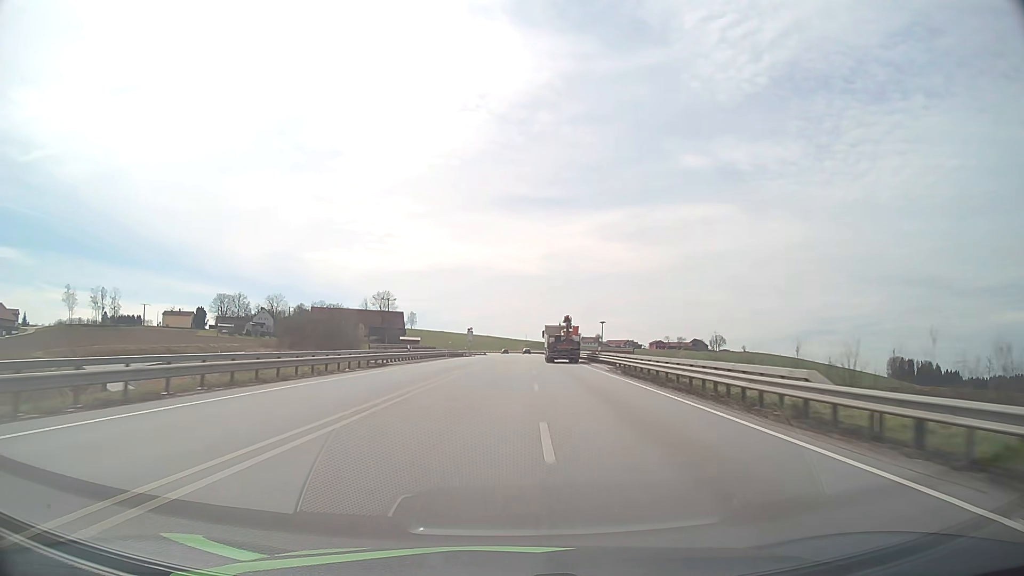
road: primary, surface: asphalt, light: Day
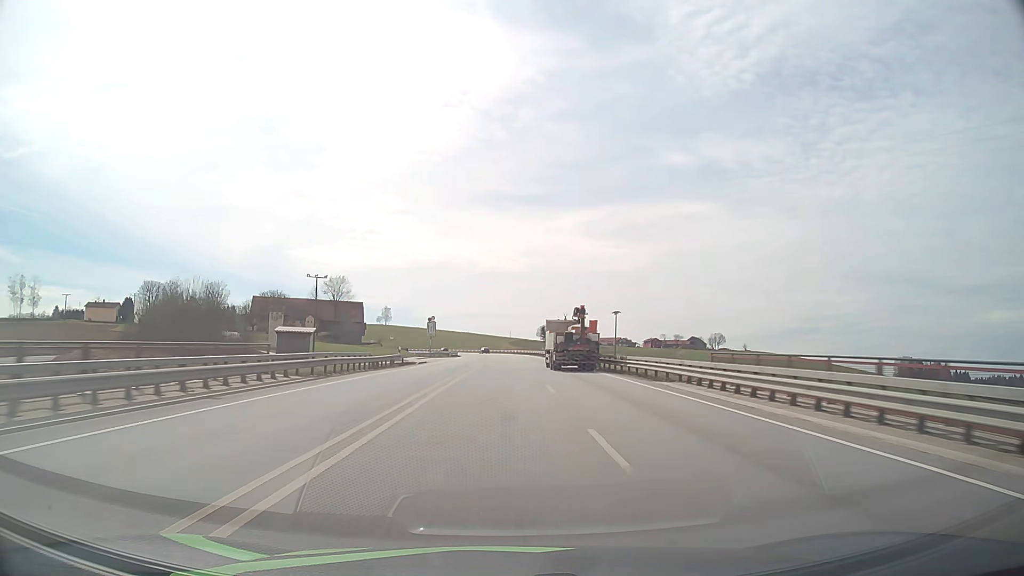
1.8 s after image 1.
(+0.7, +49.0) m; +2°
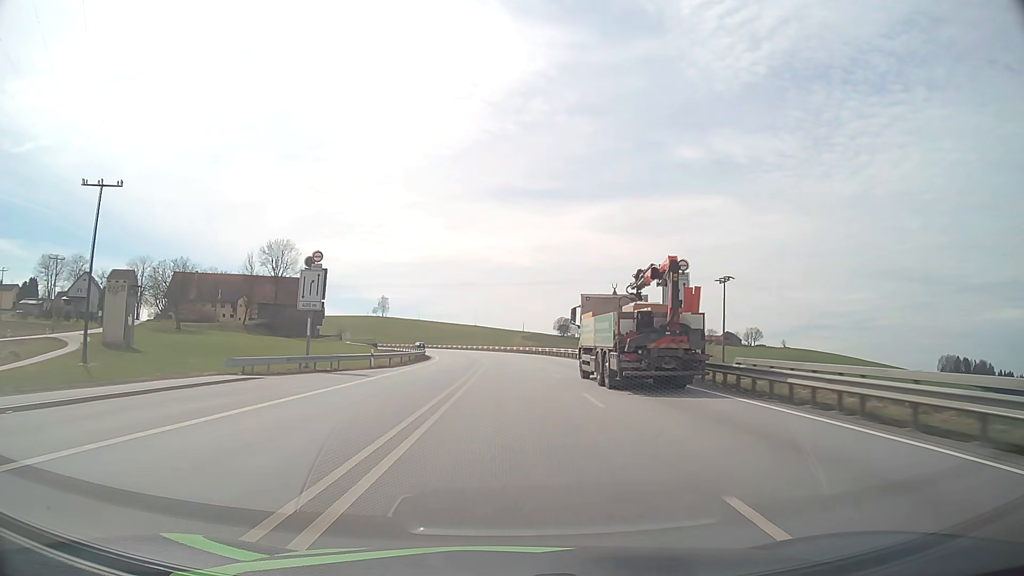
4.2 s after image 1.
(-0.4, +65.8) m; -1°
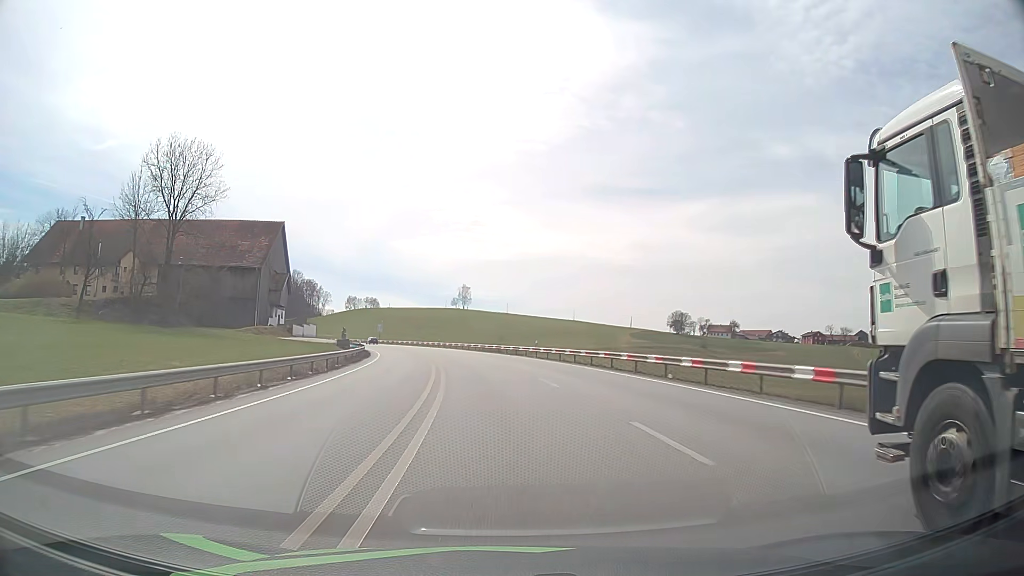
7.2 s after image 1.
(-3.1, +78.9) m; -8°
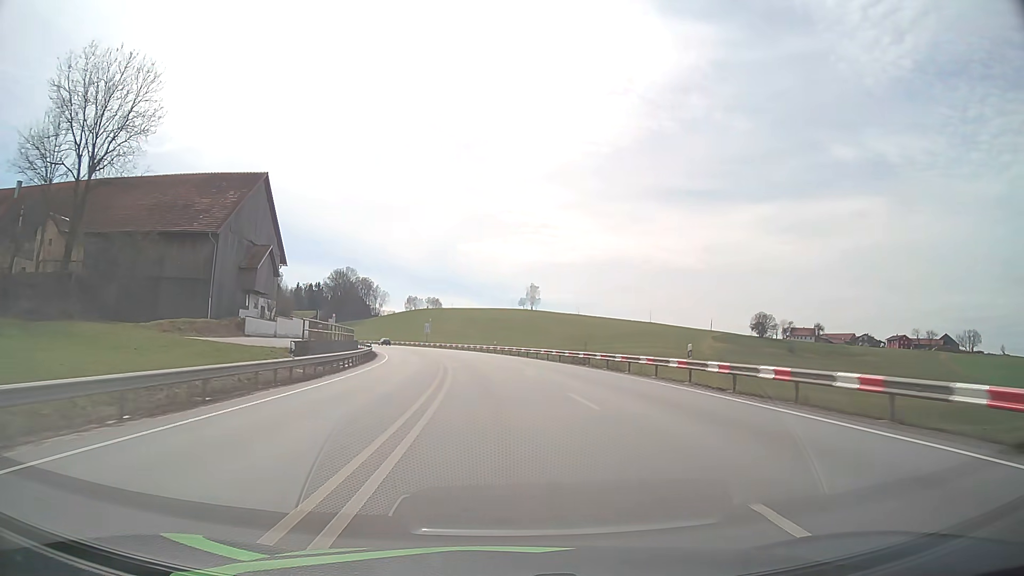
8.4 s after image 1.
(-1.7, +29.5) m; -6°
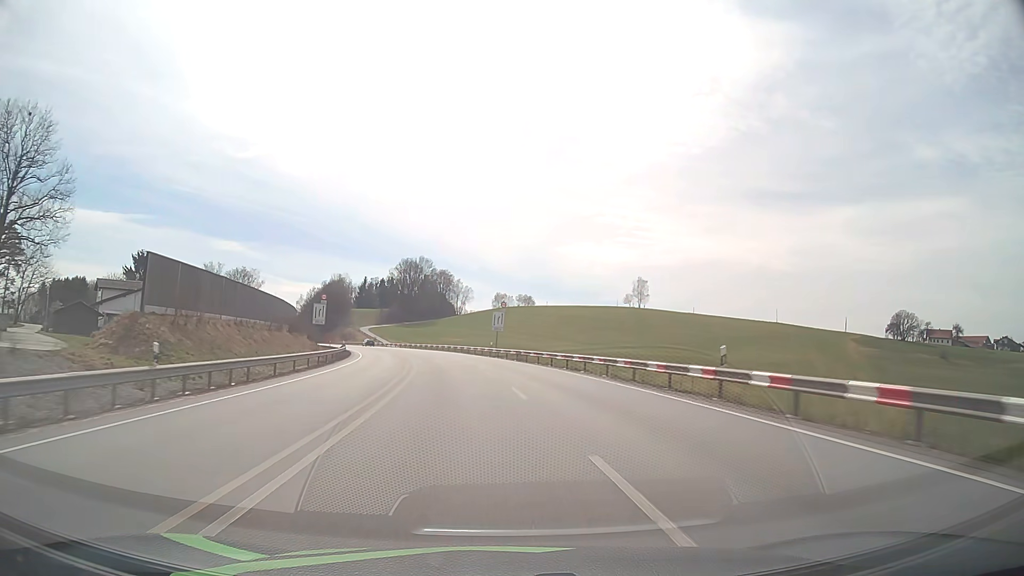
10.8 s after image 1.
(-4.2, +57.5) m; -8°
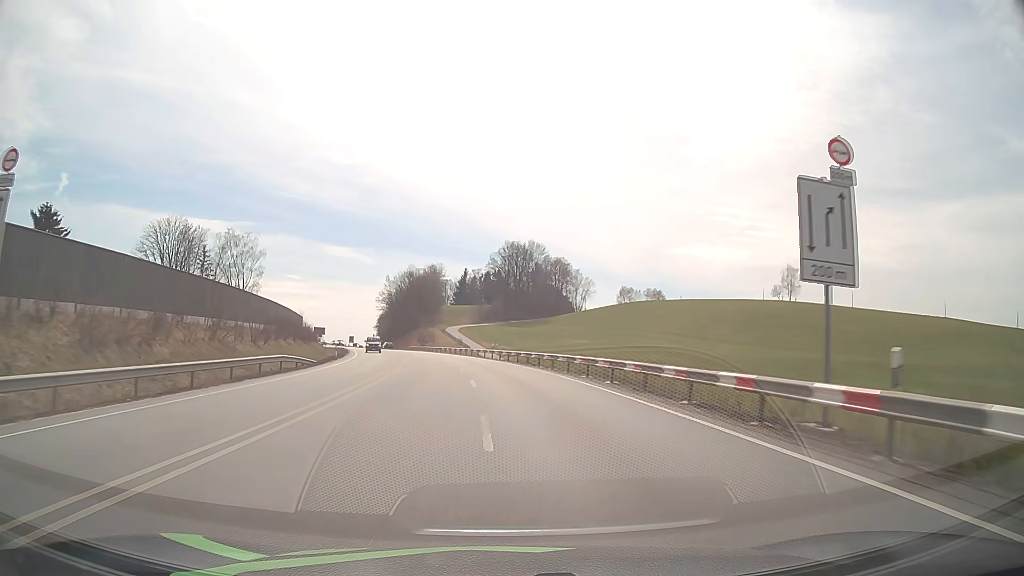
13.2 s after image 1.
(-4.8, +56.0) m; -10°
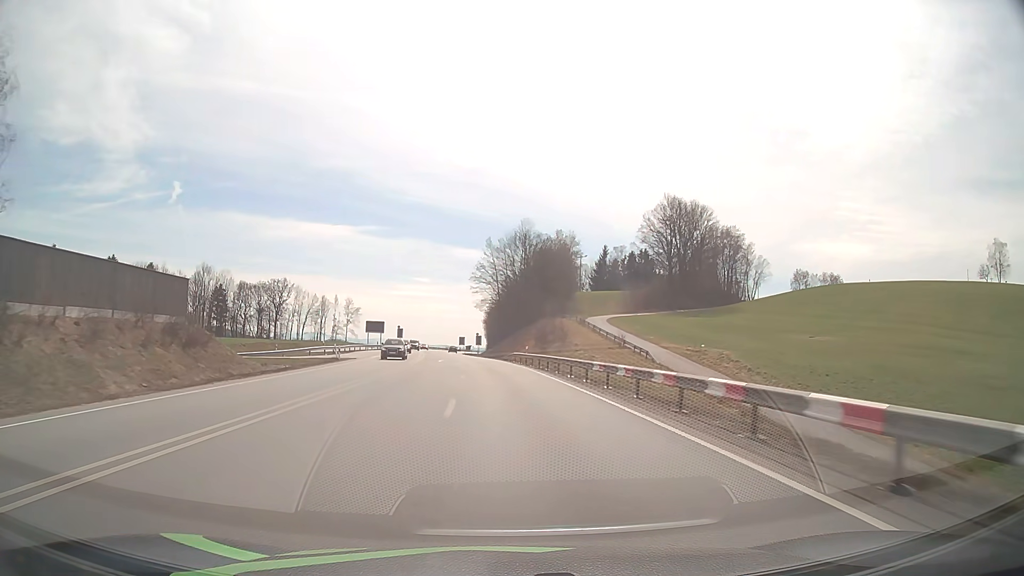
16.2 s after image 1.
(-7.1, +68.3) m; -11°
(0, +10) (0, +20) (-1, +30) (-1, +40) (-2, +50) (-3, +60) (-4, +70) (-5, +80) (-6, +90) (-7, +100) m
